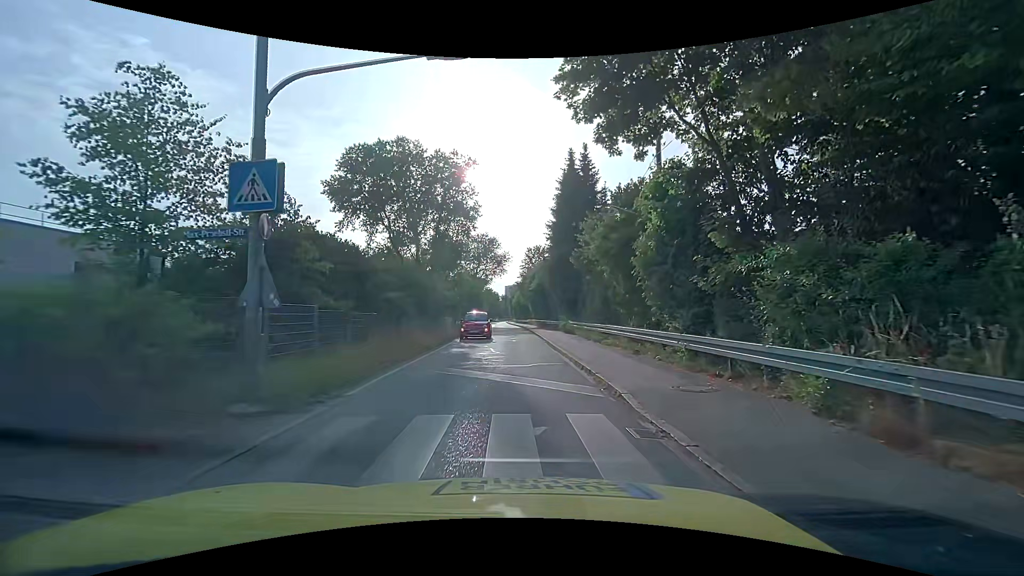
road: unclassified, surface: asphalt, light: Day
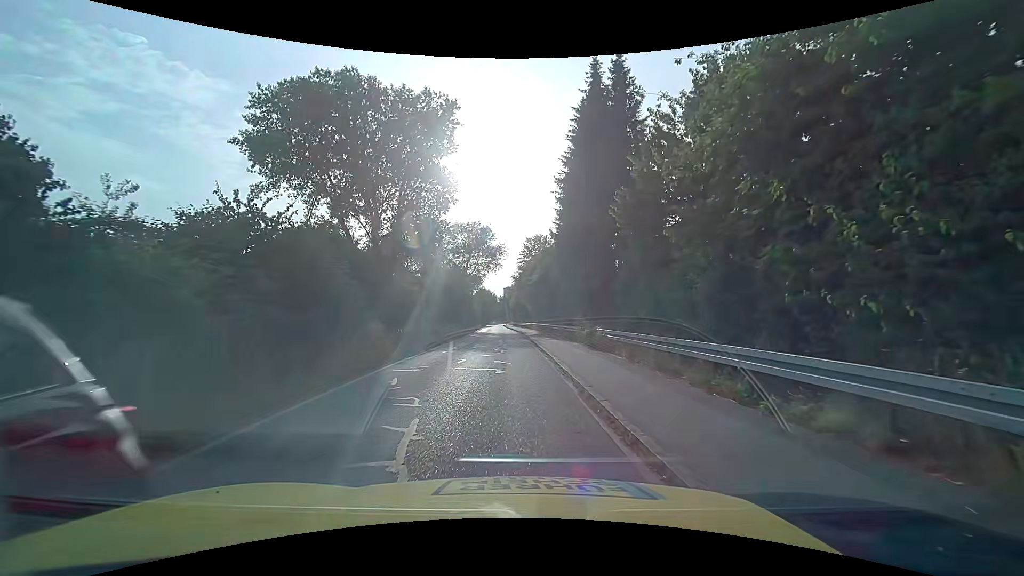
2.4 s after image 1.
(+0.4, +13.5) m; +1°
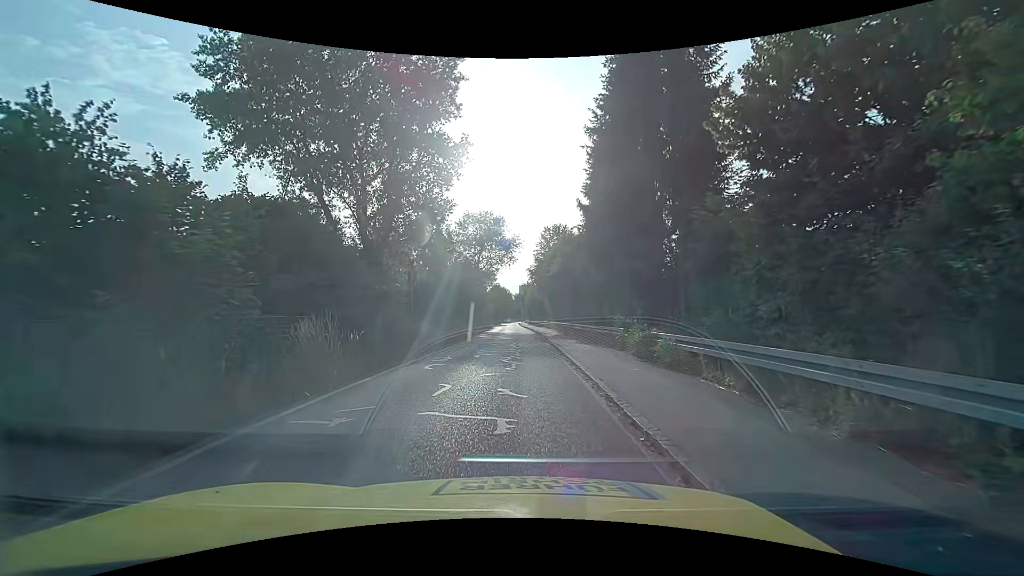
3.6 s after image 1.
(0.0, +6.4) m; -1°
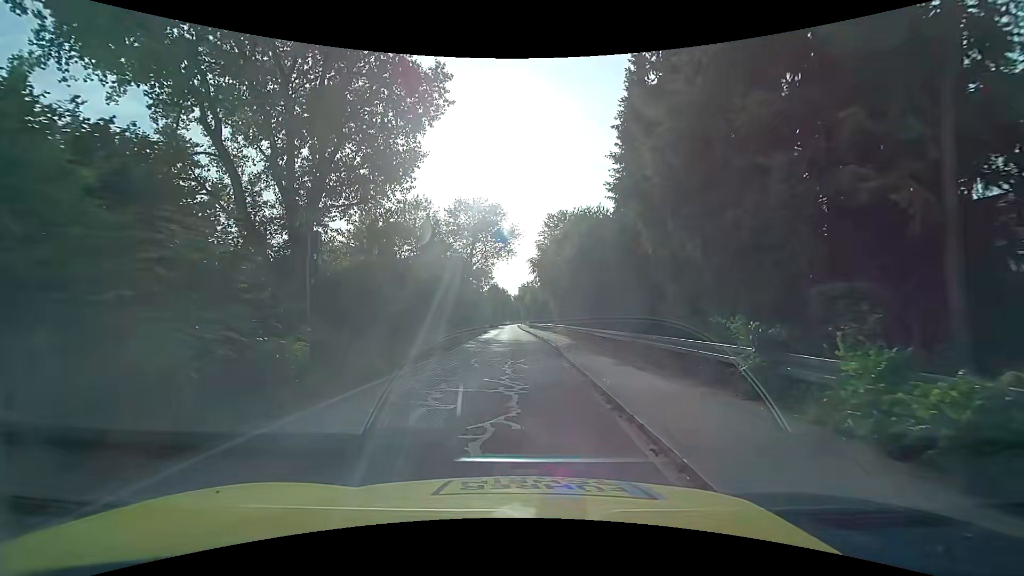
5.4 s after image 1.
(0.0, +9.7) m; 0°
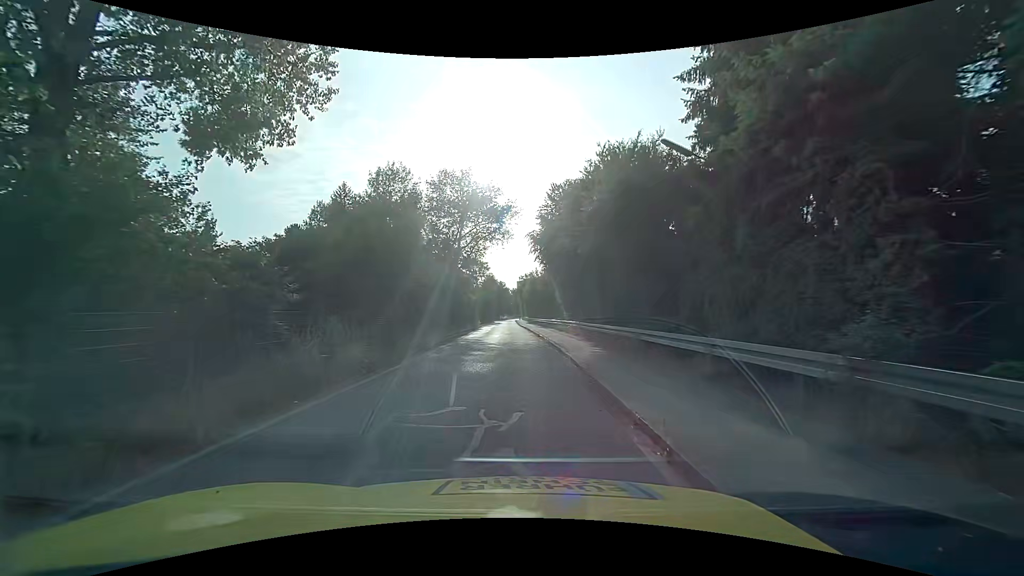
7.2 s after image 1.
(0.0, +10.3) m; -1°
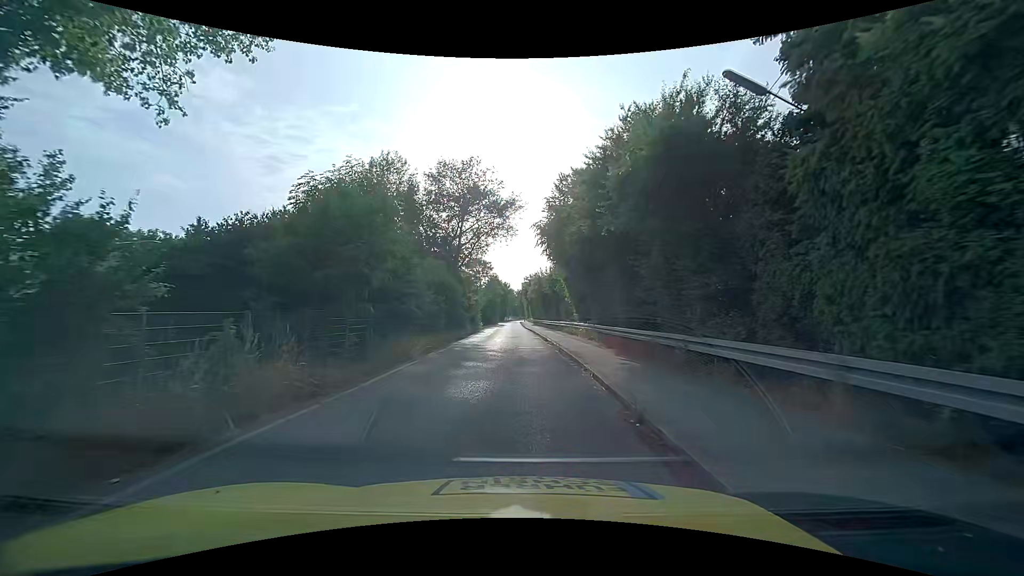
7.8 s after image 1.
(0.0, +3.7) m; +2°
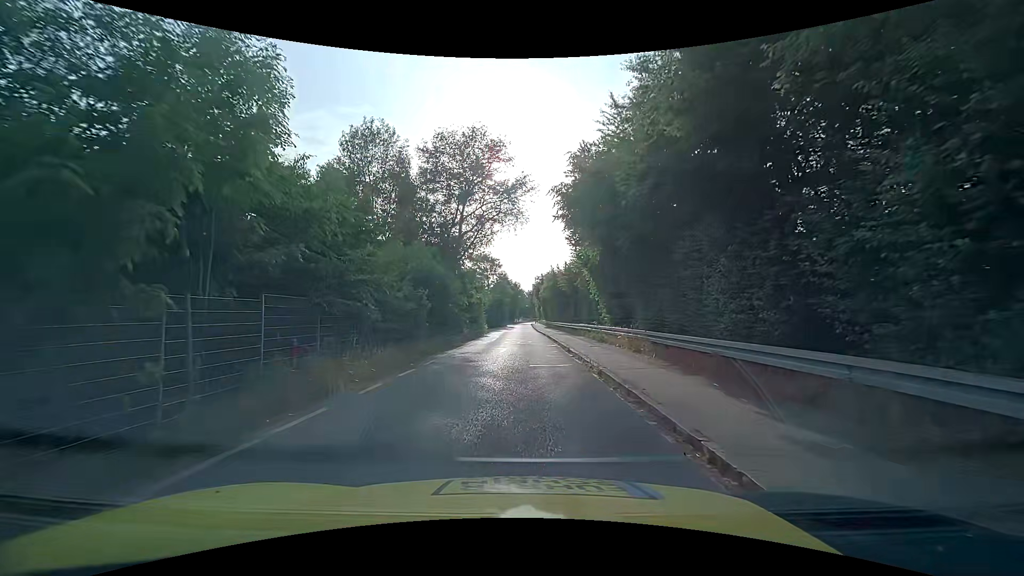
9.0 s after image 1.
(-0.3, +7.8) m; -3°
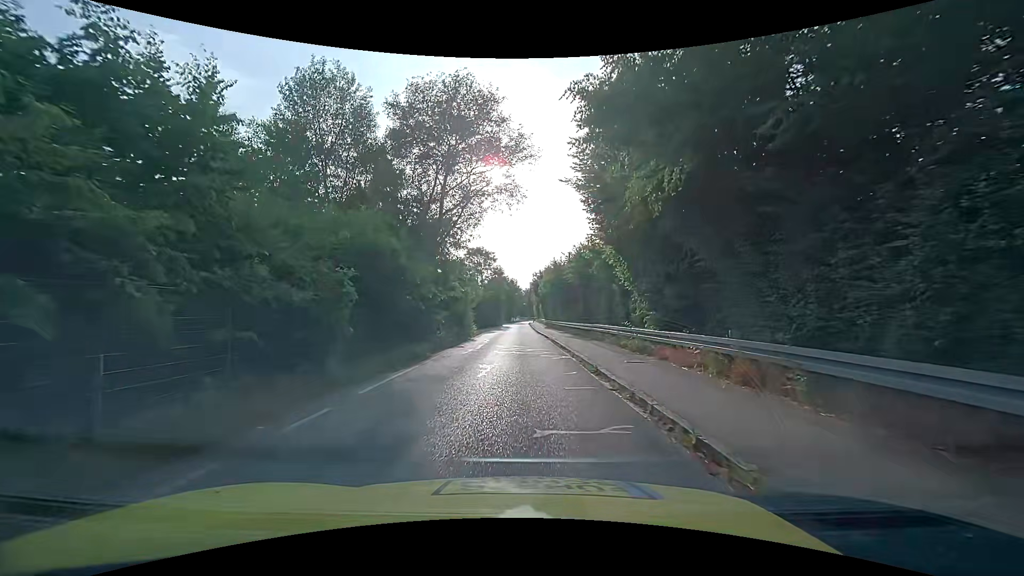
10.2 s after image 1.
(0.0, +8.5) m; +2°
(0, +10) (-1, +20) (-1, +30) (-2, +40) (-2, +50) (-3, +60) (-3, +70) (-3, +80) (-4, +90) (-4, +100) m
